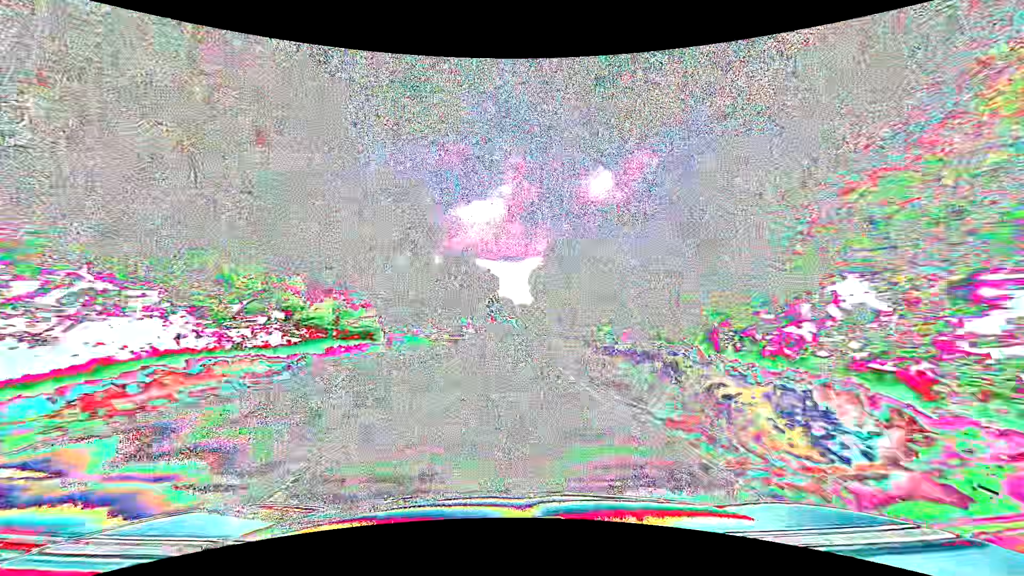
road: primary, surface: asphalt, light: Day
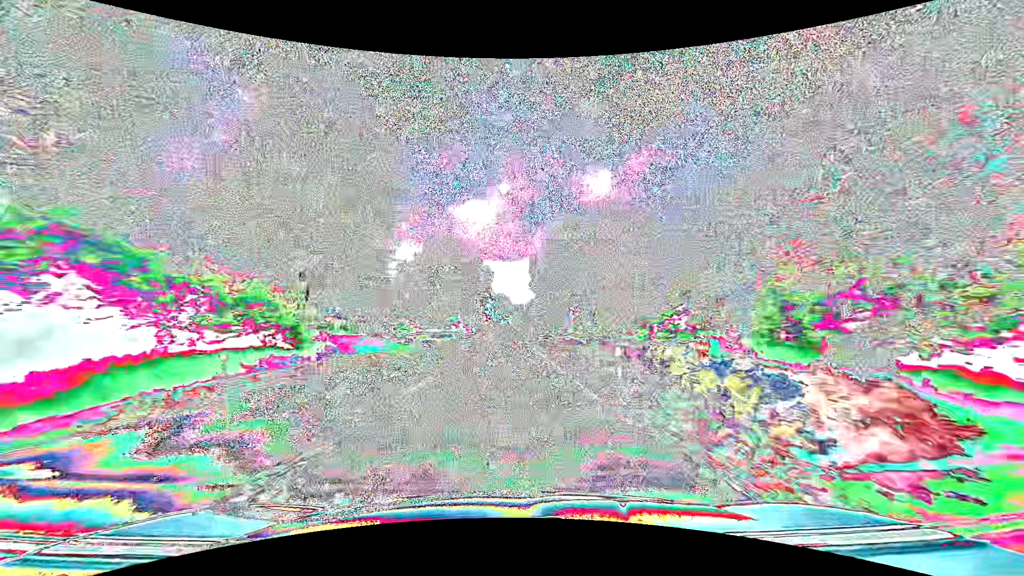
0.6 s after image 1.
(0.0, +15.8) m; 0°
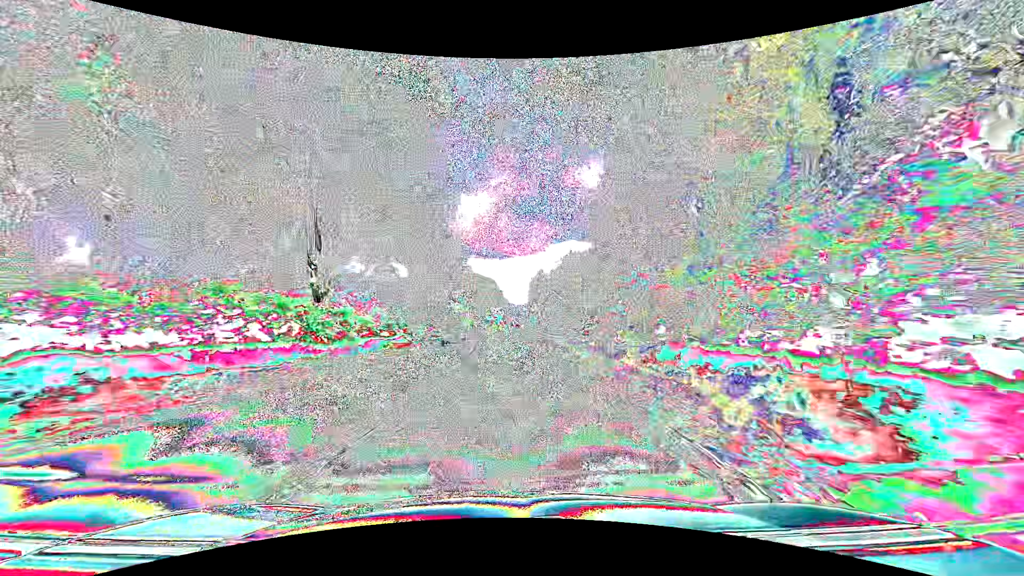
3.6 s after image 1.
(+1.3, +79.0) m; +1°
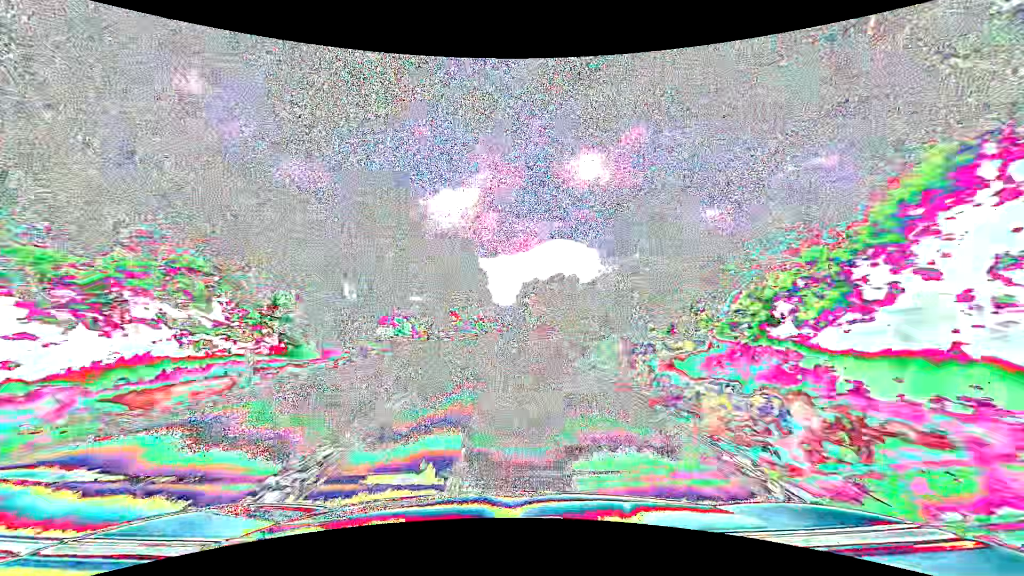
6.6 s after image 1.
(+1.2, +79.0) m; +2°
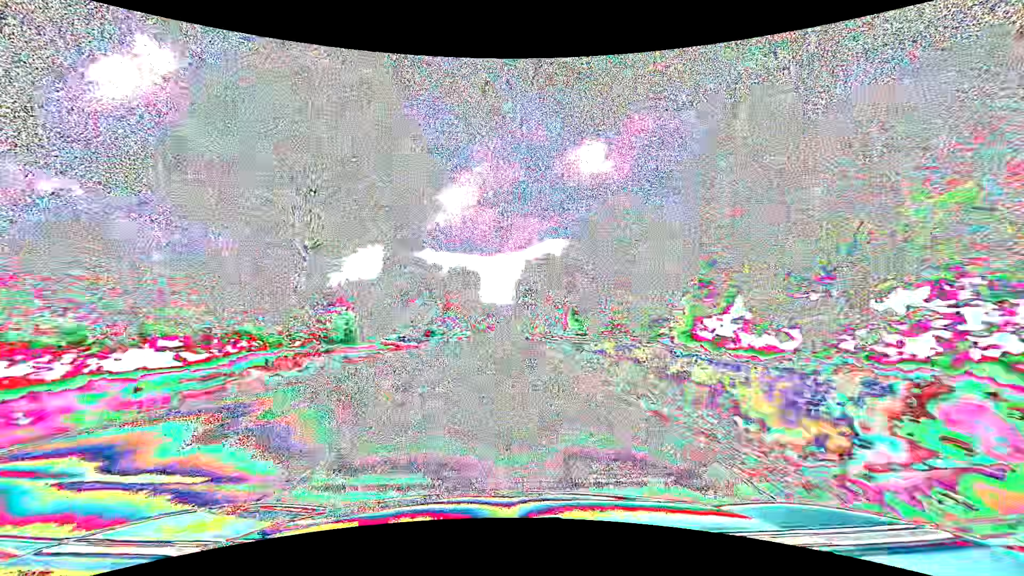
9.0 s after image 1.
(+0.3, +63.3) m; 0°
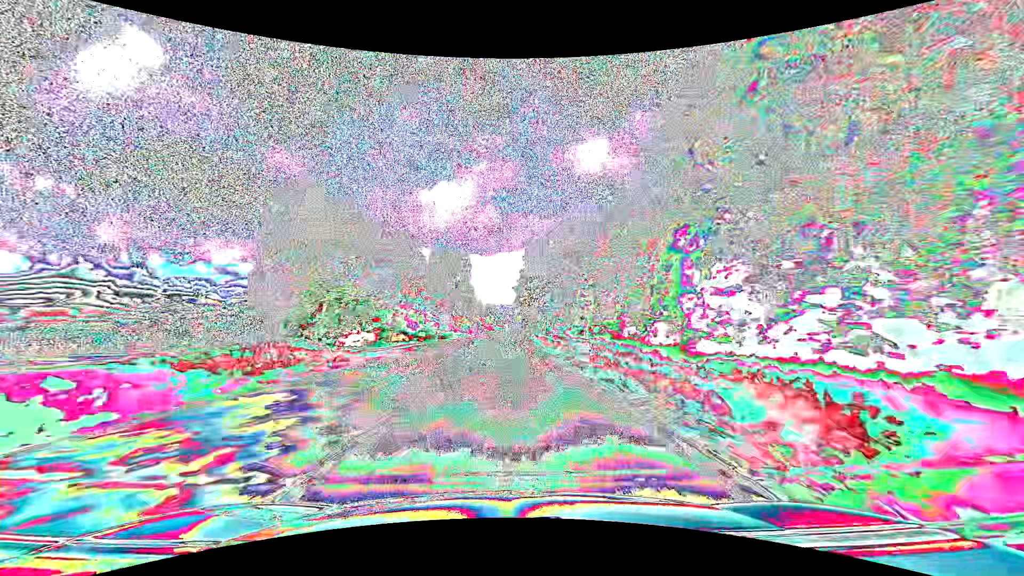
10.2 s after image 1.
(+0.1, +31.6) m; 0°
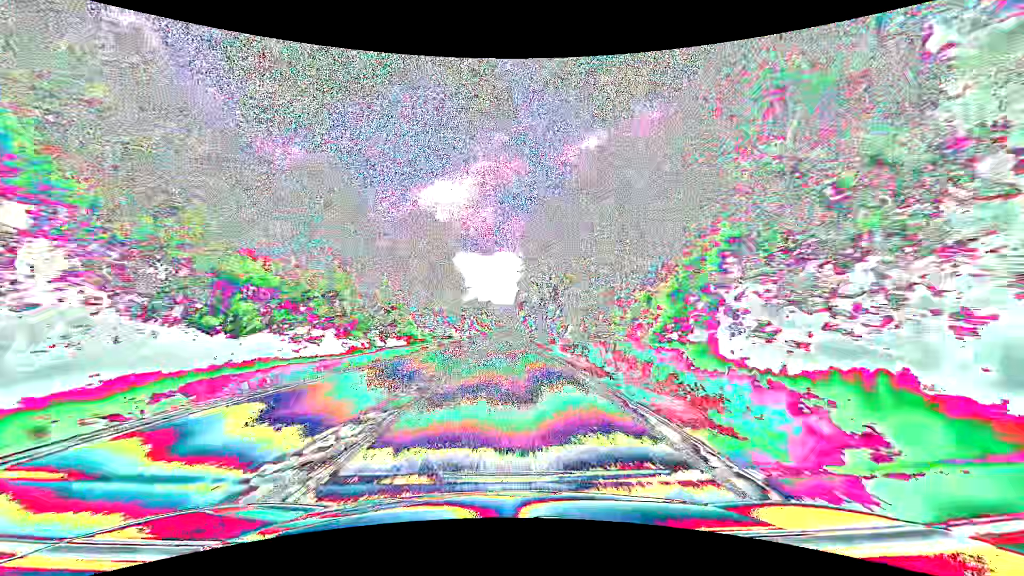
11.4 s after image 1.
(-0.1, +31.6) m; 0°
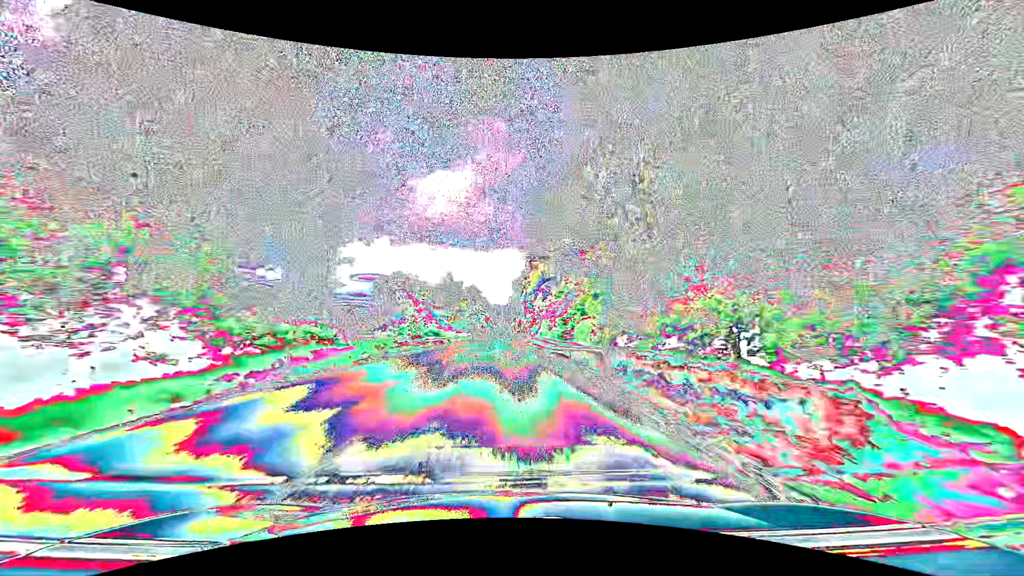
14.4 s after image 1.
(+0.3, +79.2) m; +1°
(0, +10) (0, +20) (0, +30) (0, +40) (0, +50) (0, +60) (0, +70) (0, +80) (0, +90) (0, +100) m
